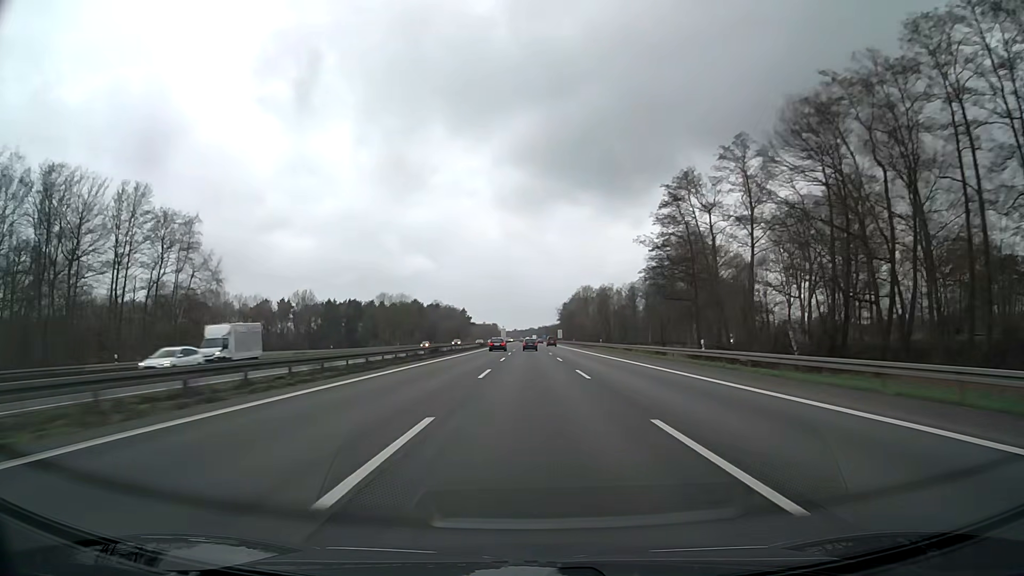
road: motorway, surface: asphalt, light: Day
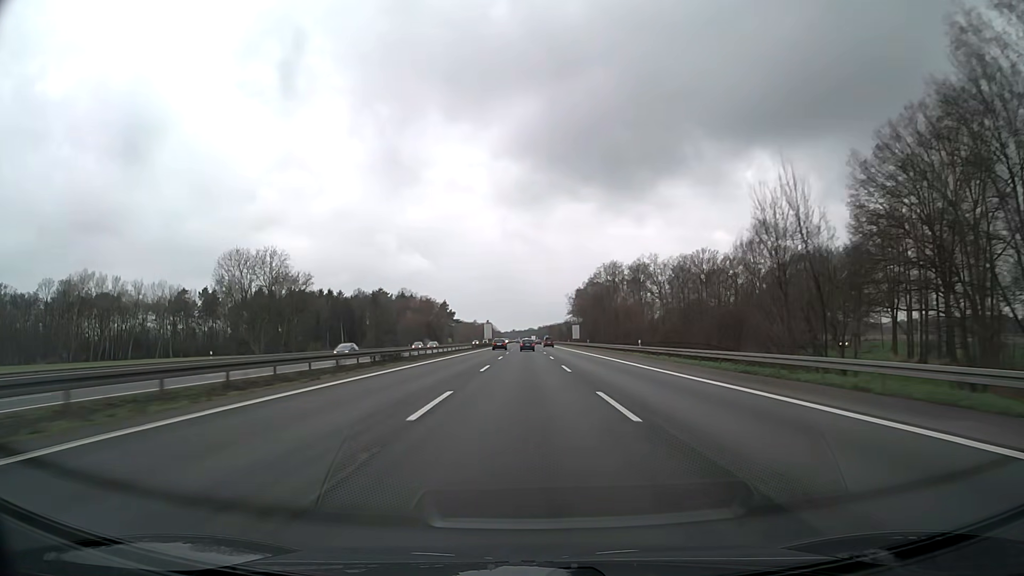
(+0.3, +84.9) m; 0°
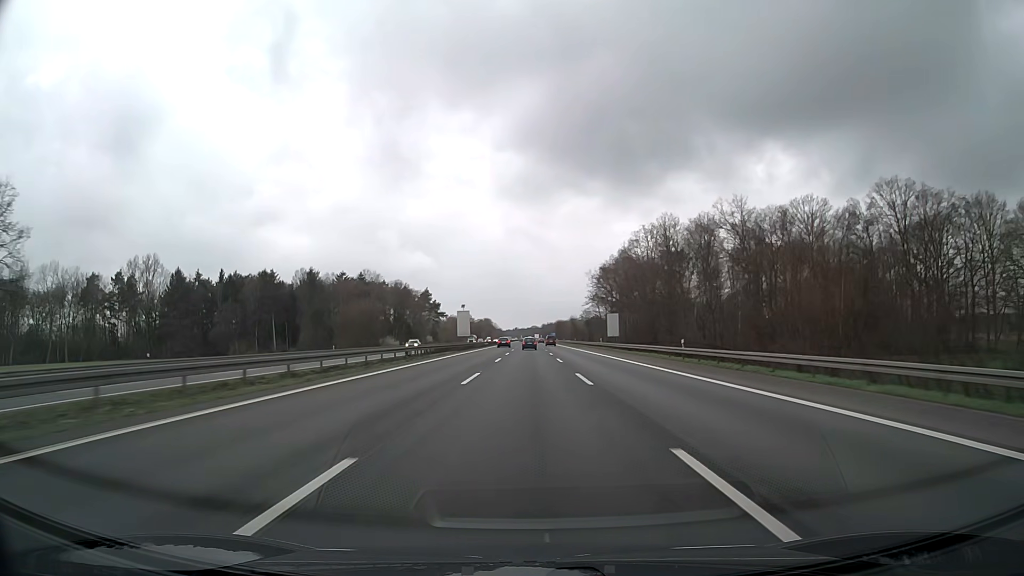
(-0.2, +63.1) m; 0°
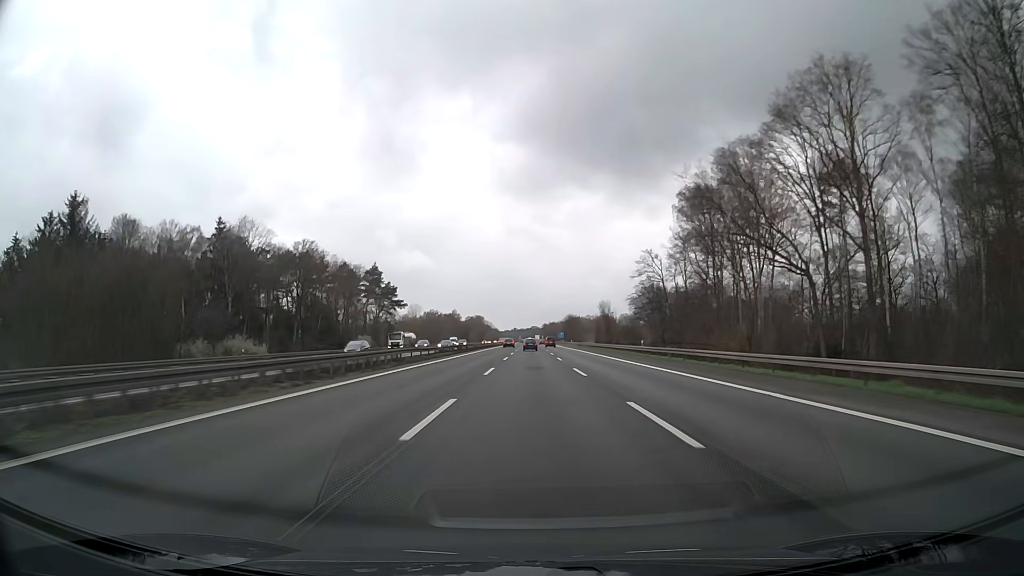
(0.0, +83.6) m; 0°
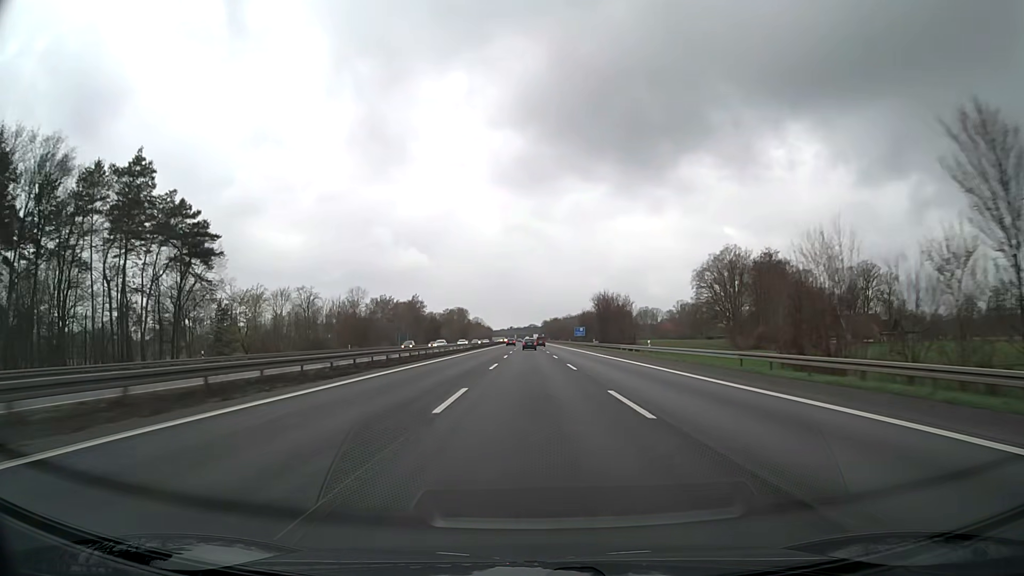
(+0.3, +104.2) m; 0°
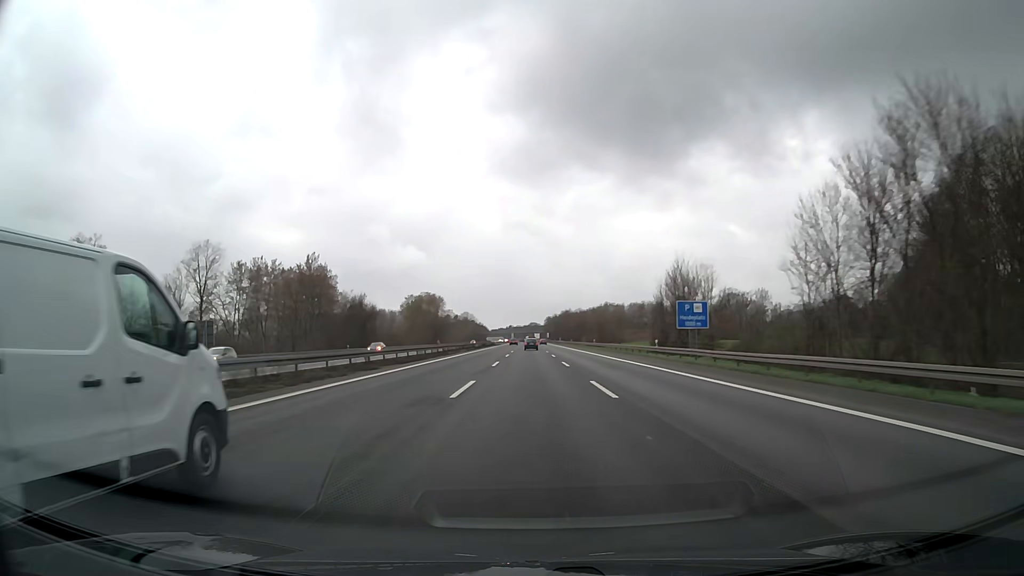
(-0.1, +104.5) m; 0°
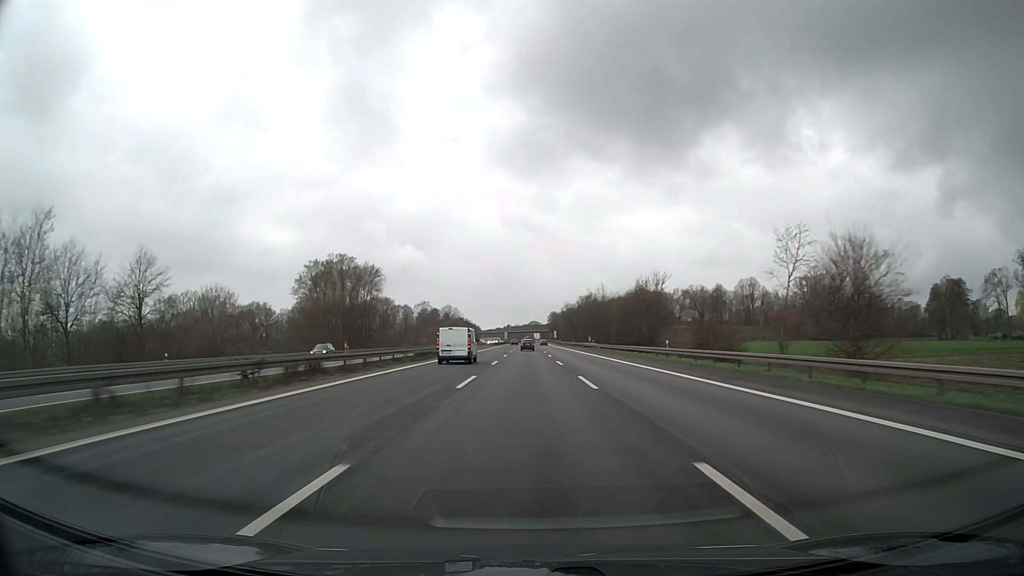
(0.0, +105.1) m; 0°
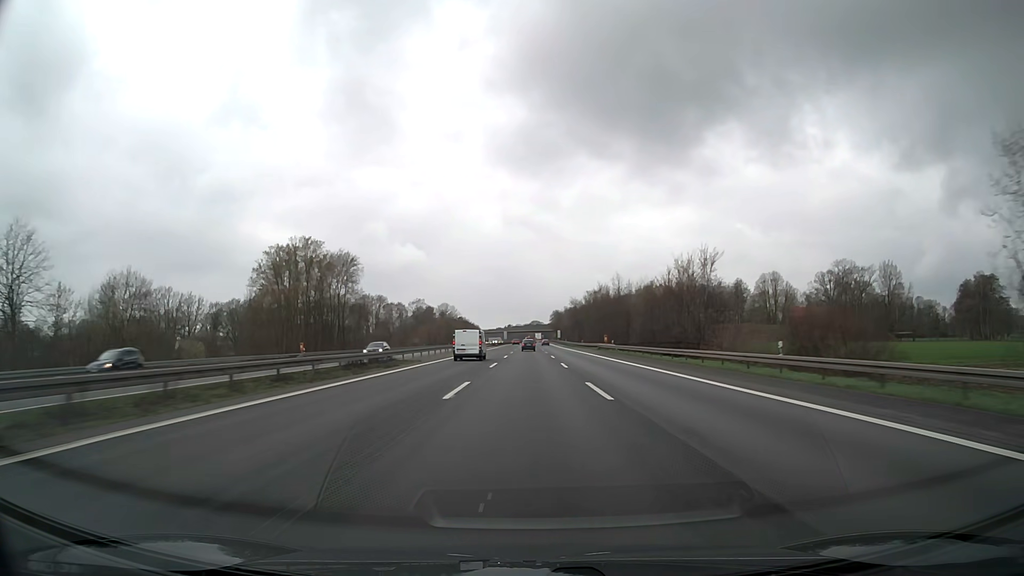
(0.0, +21.1) m; 0°
(0, +10) (0, +20) (0, +30) (0, +40) (0, +50) (0, +60) (0, +70) (0, +80) (0, +90) (0, +100) m
